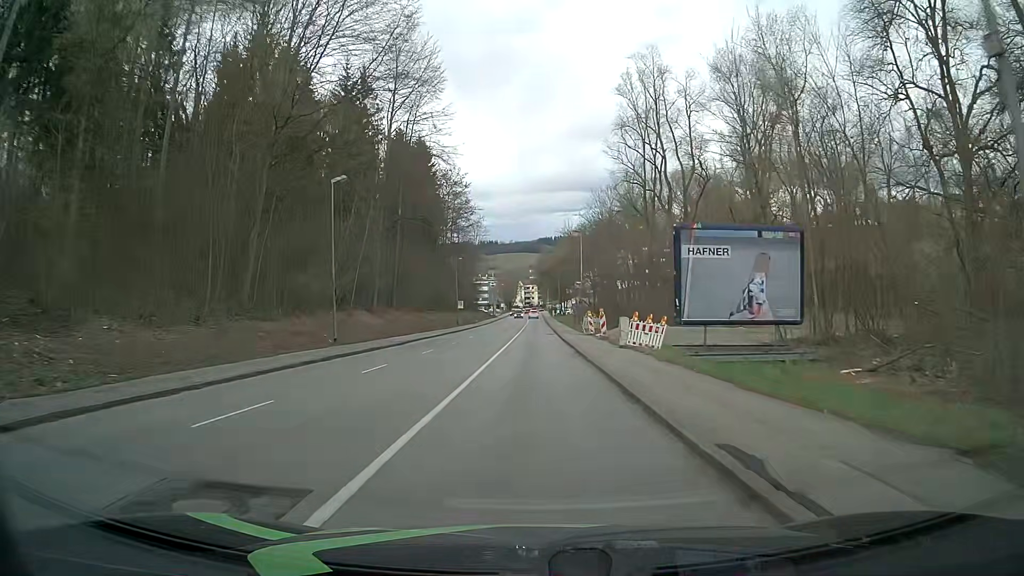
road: tertiary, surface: asphalt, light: Day
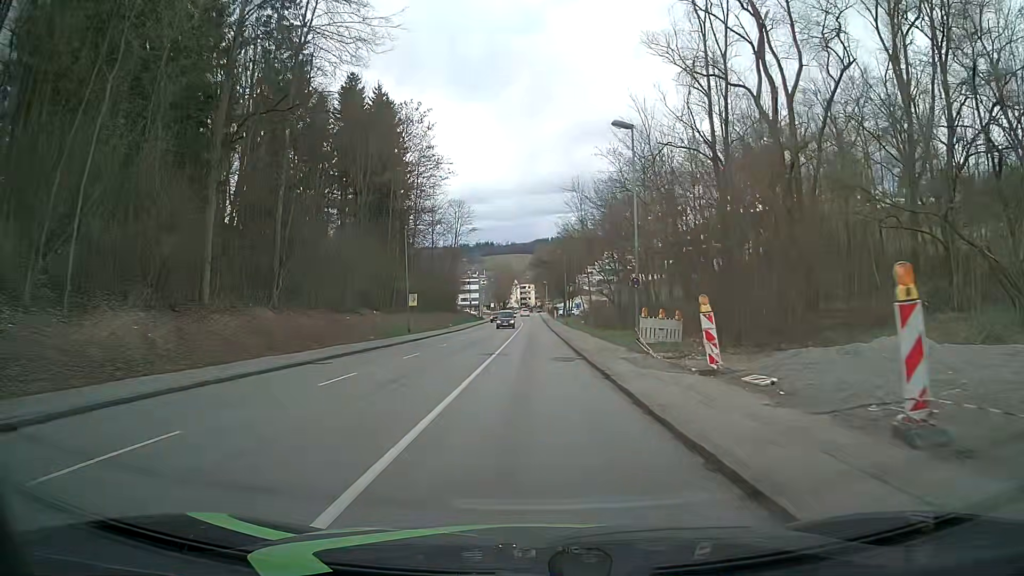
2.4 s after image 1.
(+0.3, +30.4) m; +1°
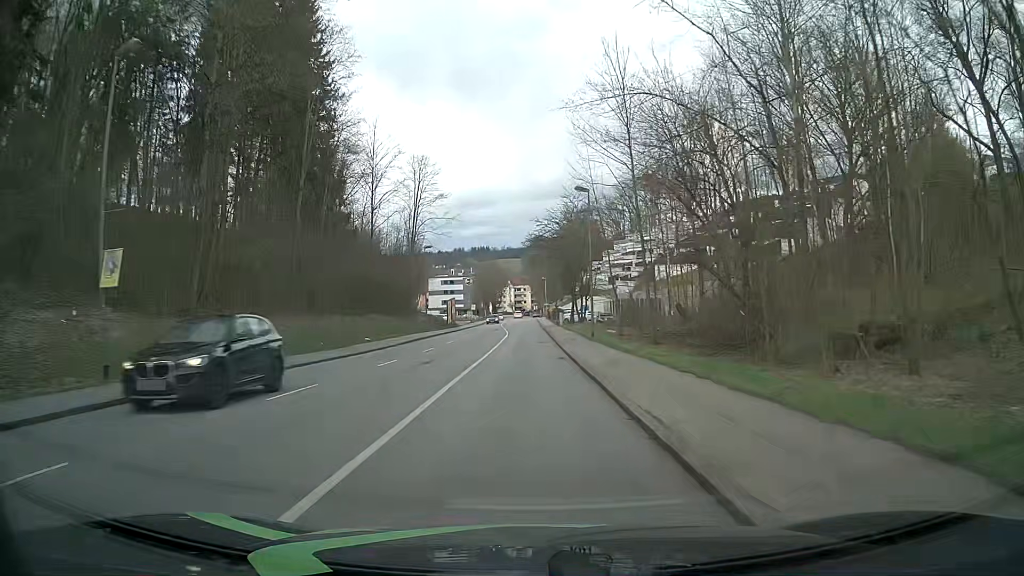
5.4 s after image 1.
(+0.3, +38.0) m; 0°
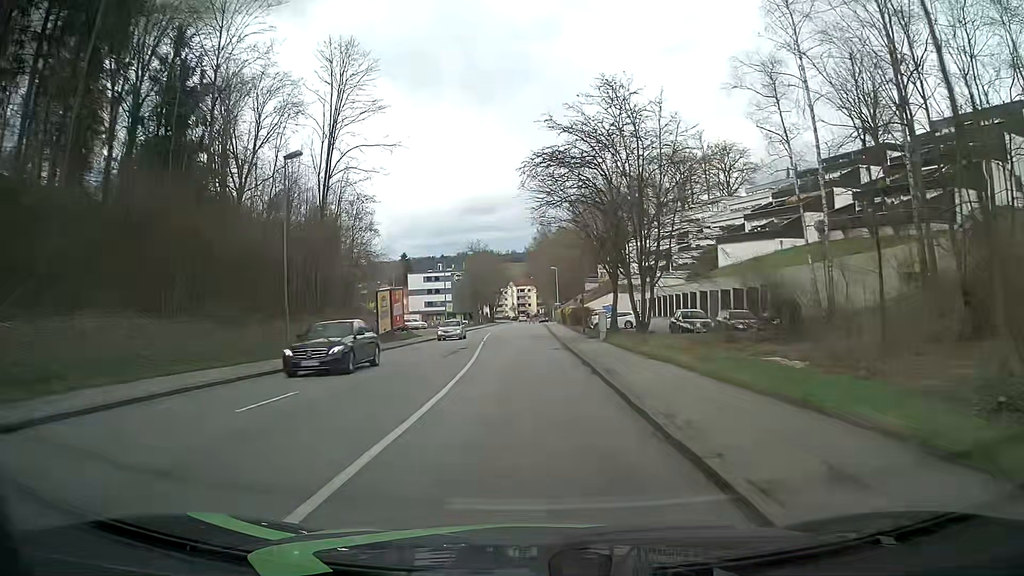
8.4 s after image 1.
(-0.2, +38.0) m; -1°
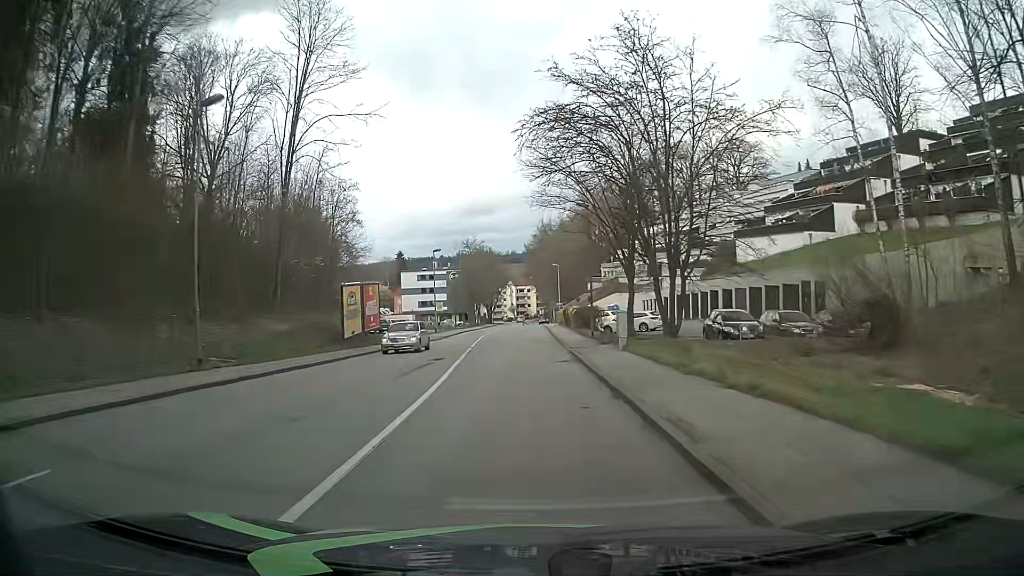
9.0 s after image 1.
(0.0, +7.6) m; 0°
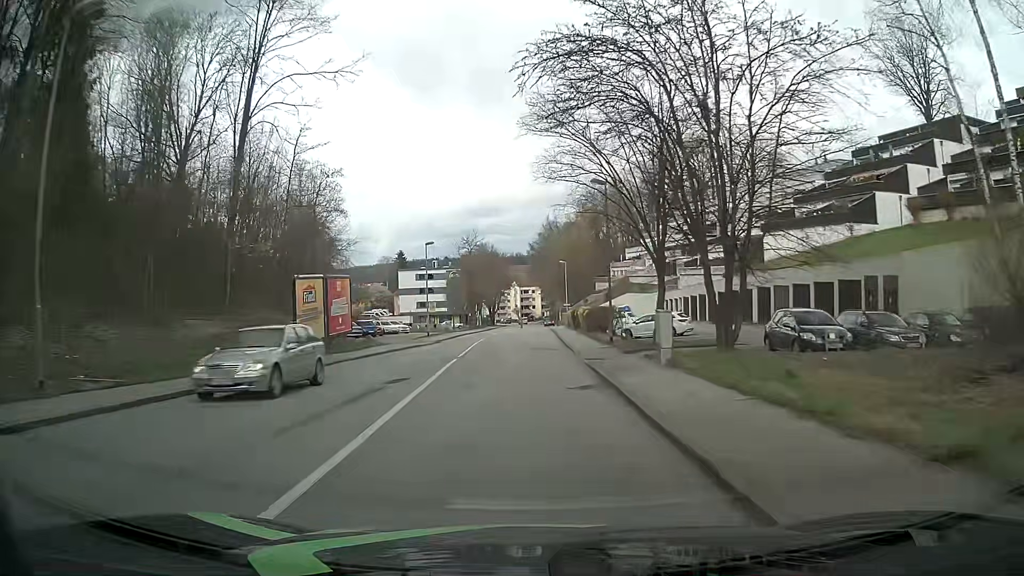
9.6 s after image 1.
(0.0, +7.6) m; 0°
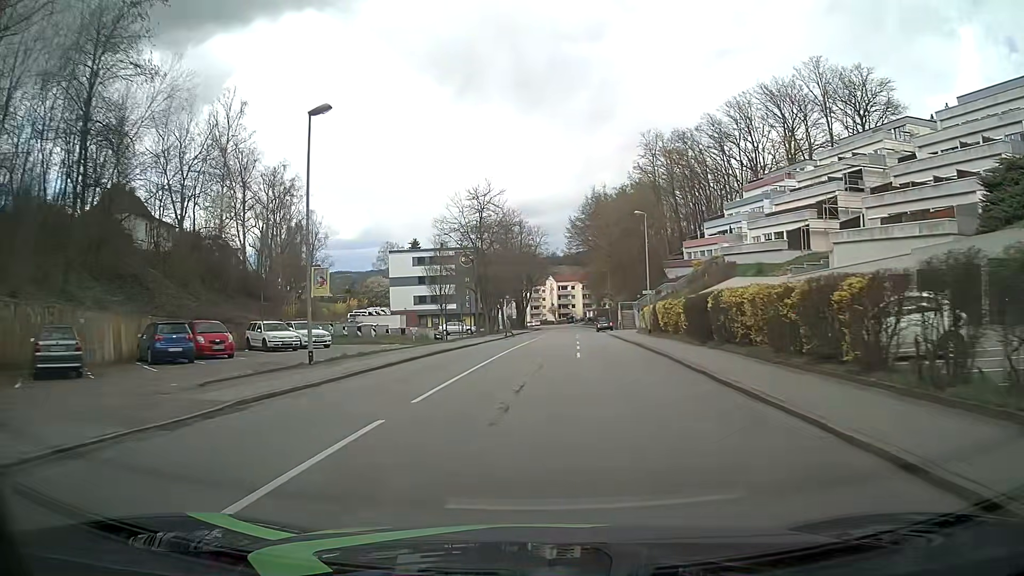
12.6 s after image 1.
(-1.4, +38.2) m; -3°
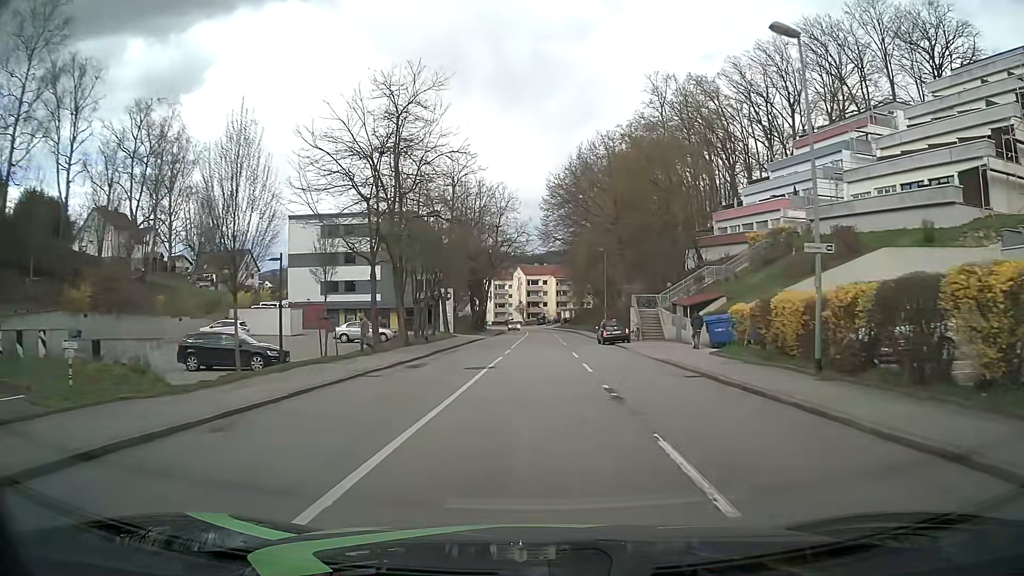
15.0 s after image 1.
(+0.6, +30.5) m; +3°
(0, +10) (0, +20) (0, +30) (0, +40) (0, +50) (+1, +60) (+1, +70) (+1, +80) (0, +90) (0, +100) m
